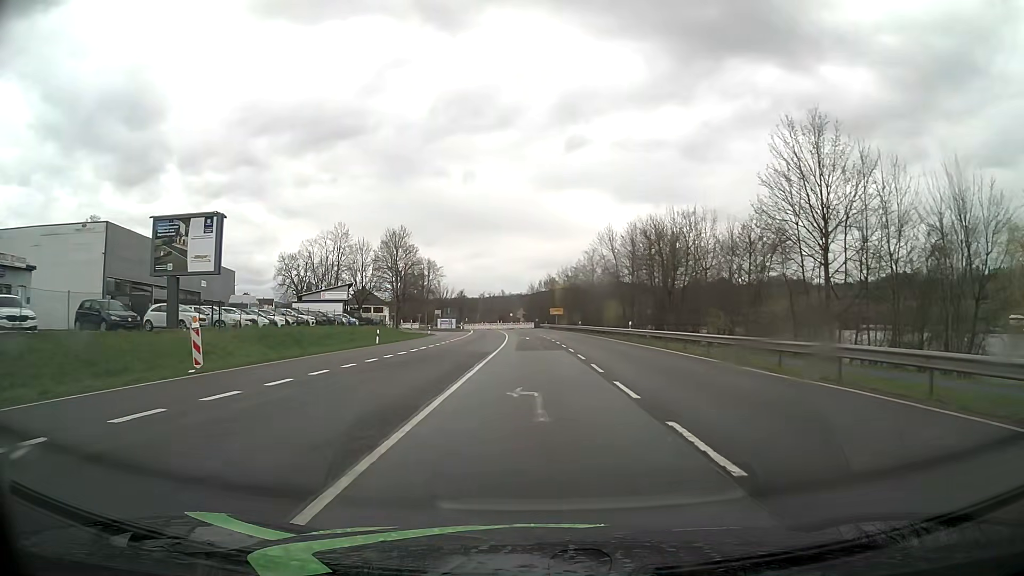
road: primary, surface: asphalt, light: Day
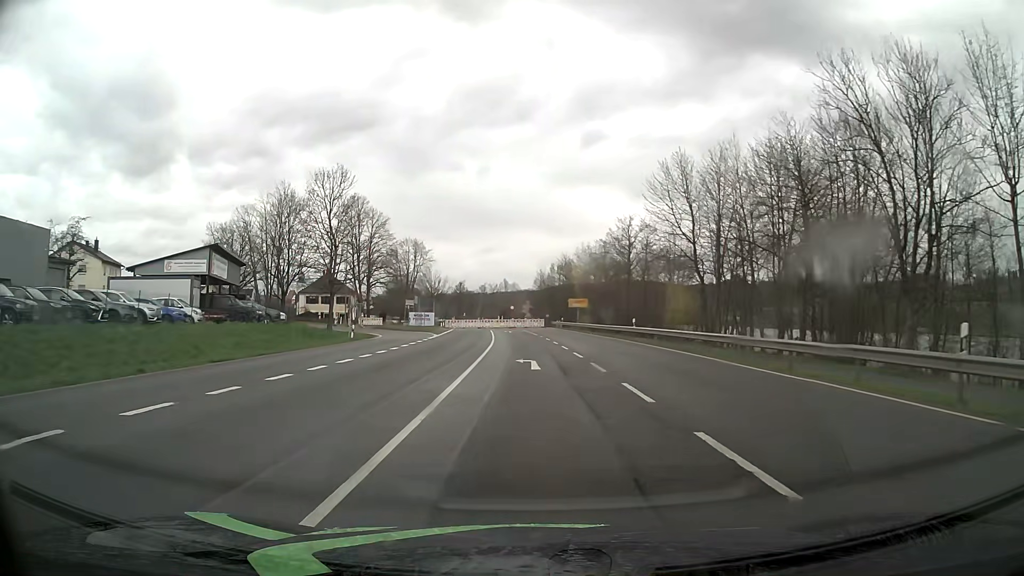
(-0.2, +36.9) m; 0°
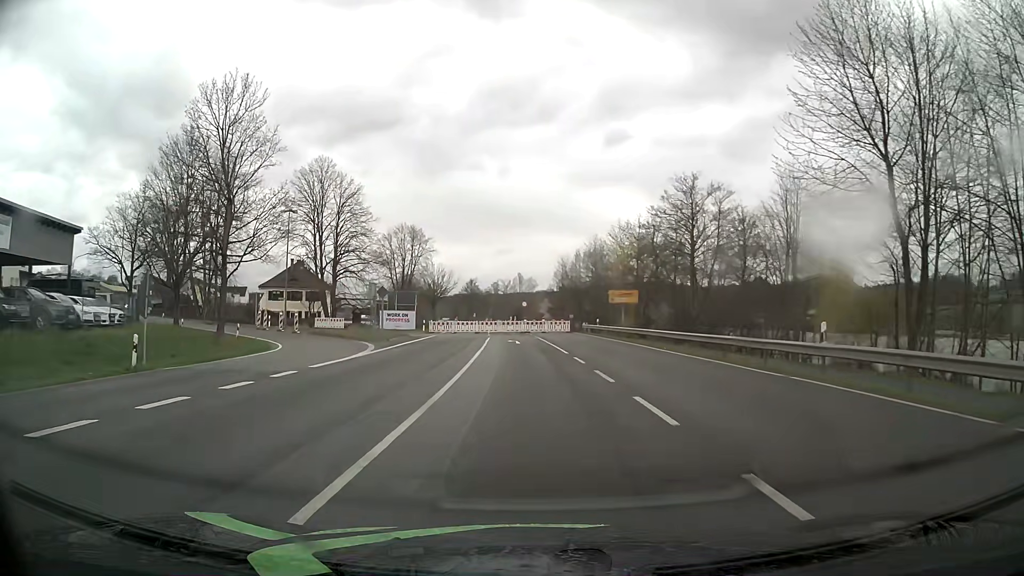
(-0.3, +26.1) m; -2°
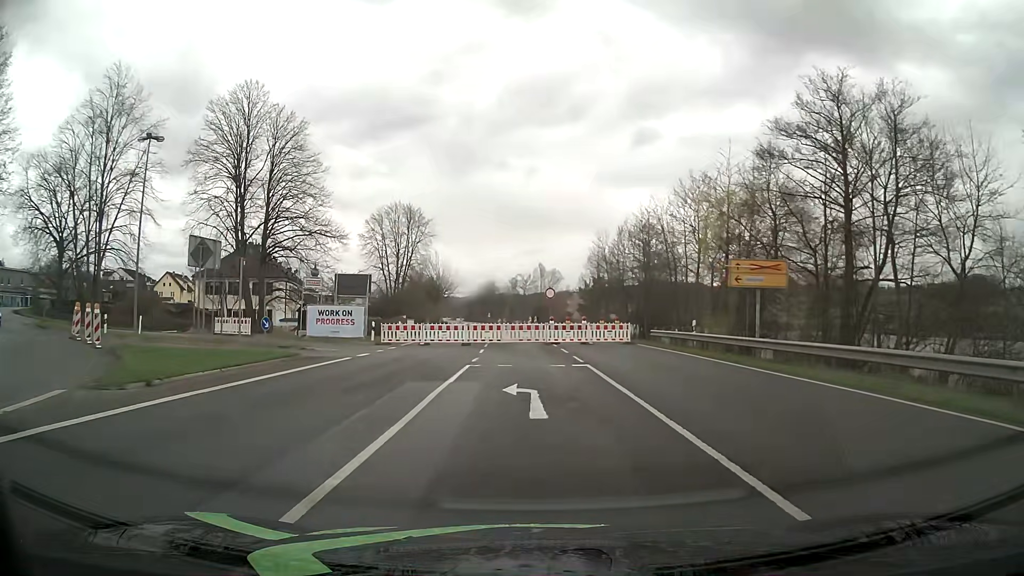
(-0.4, +26.8) m; -2°
(0, +10) (-1, +20) (-5, +29) (-13, +34) (-23, +36) (-33, +37) (-42, +40) (-50, +47) (-55, +55) (-58, +65) m
